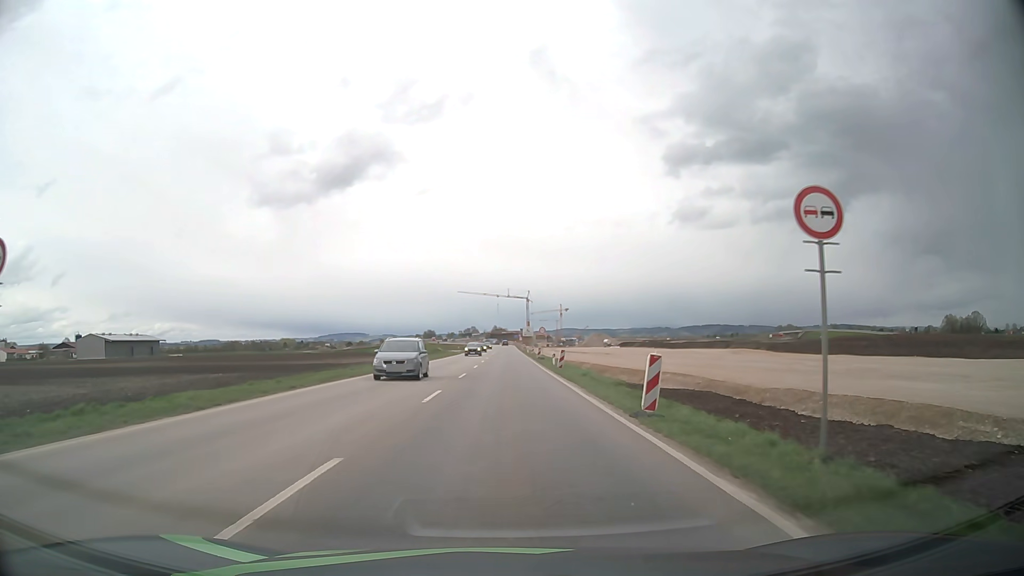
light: Day
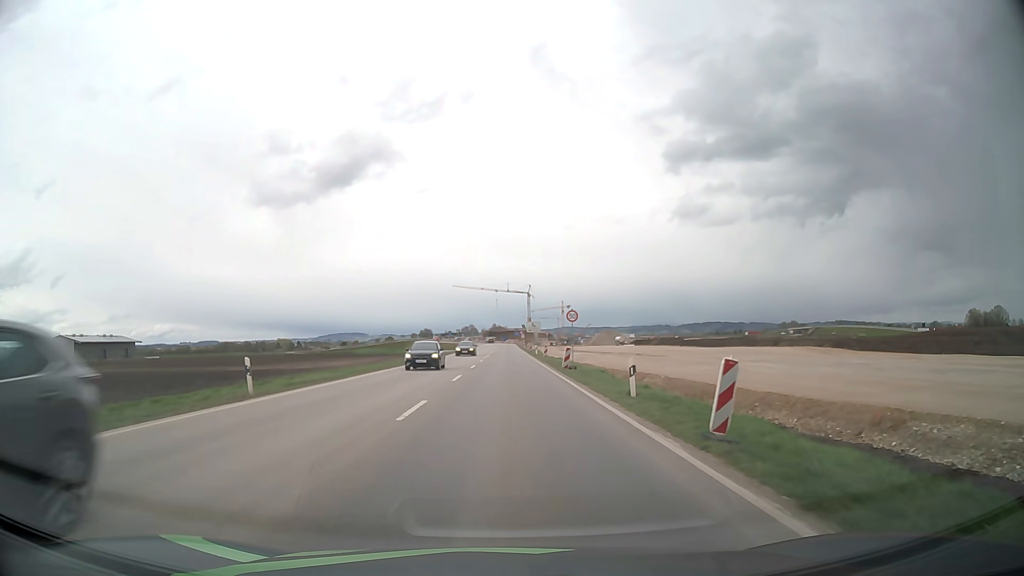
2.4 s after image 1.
(0.0, +27.9) m; 0°
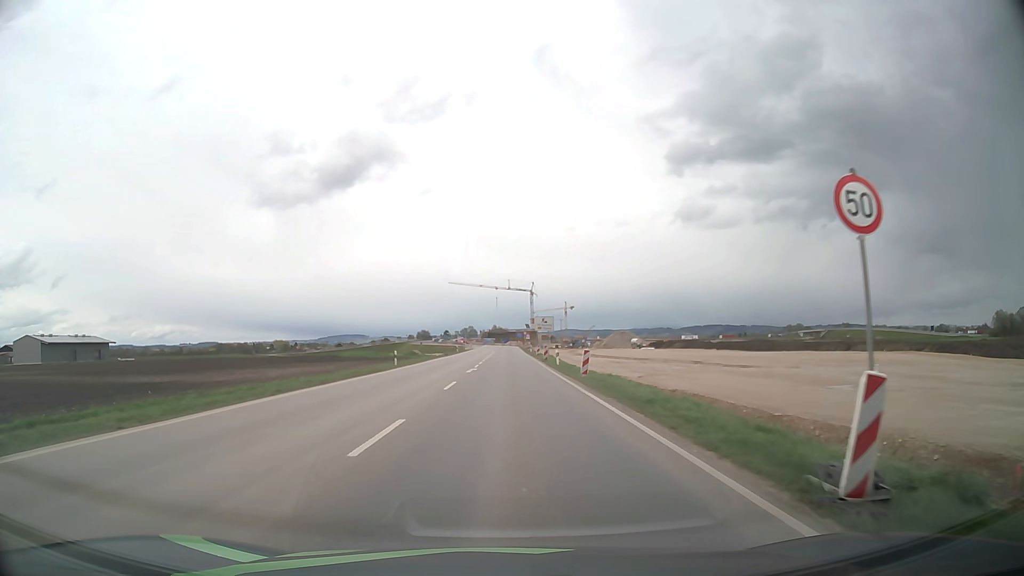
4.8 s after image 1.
(-0.1, +27.7) m; 0°
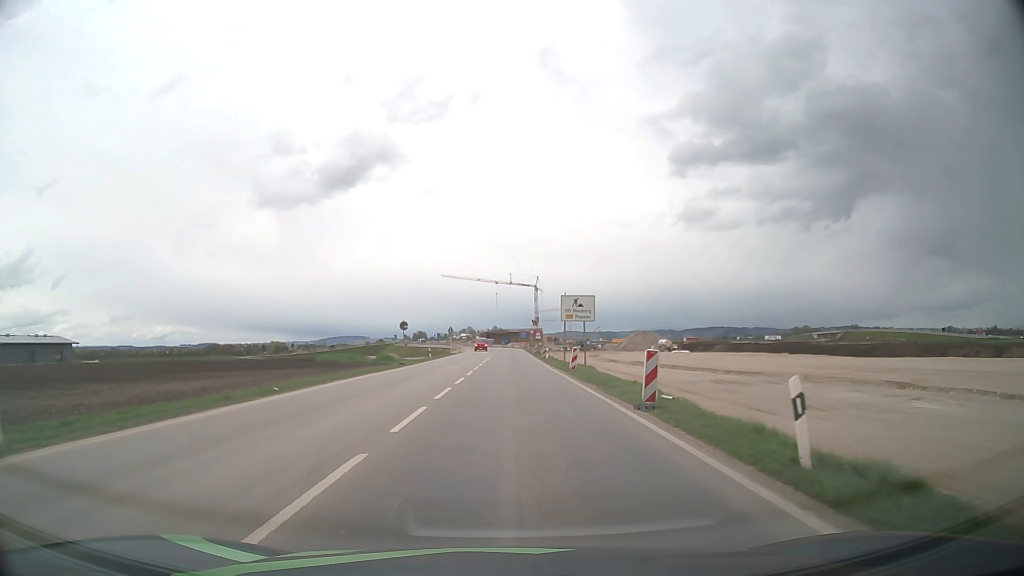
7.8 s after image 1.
(-0.1, +34.5) m; 0°
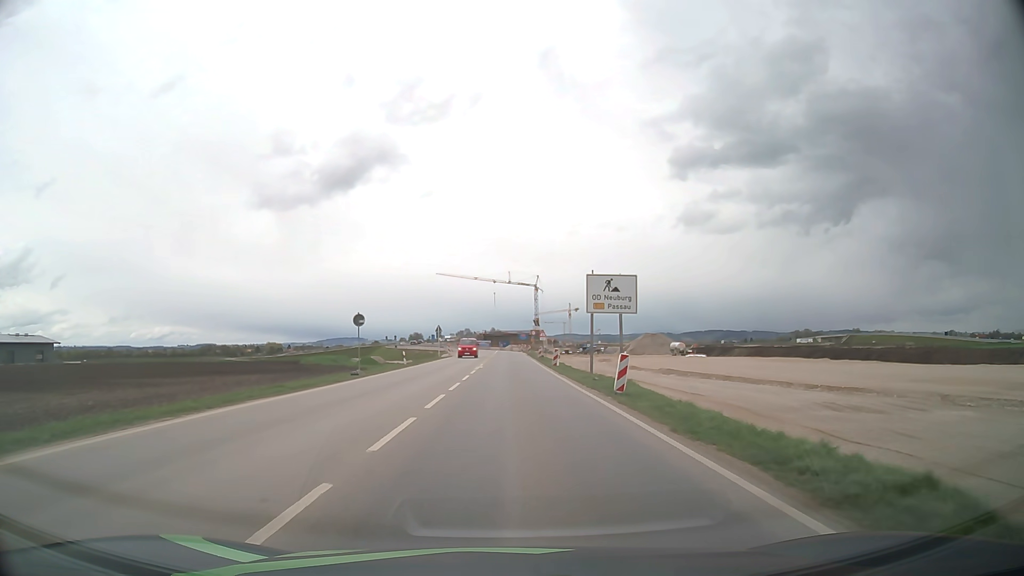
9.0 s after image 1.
(0.0, +13.8) m; 0°
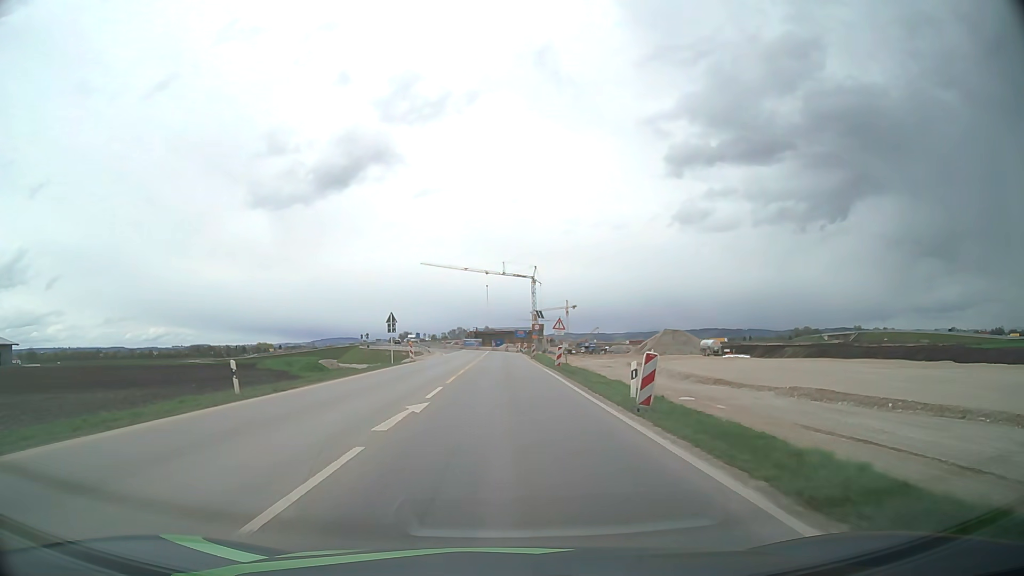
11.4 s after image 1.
(+0.1, +27.9) m; 0°
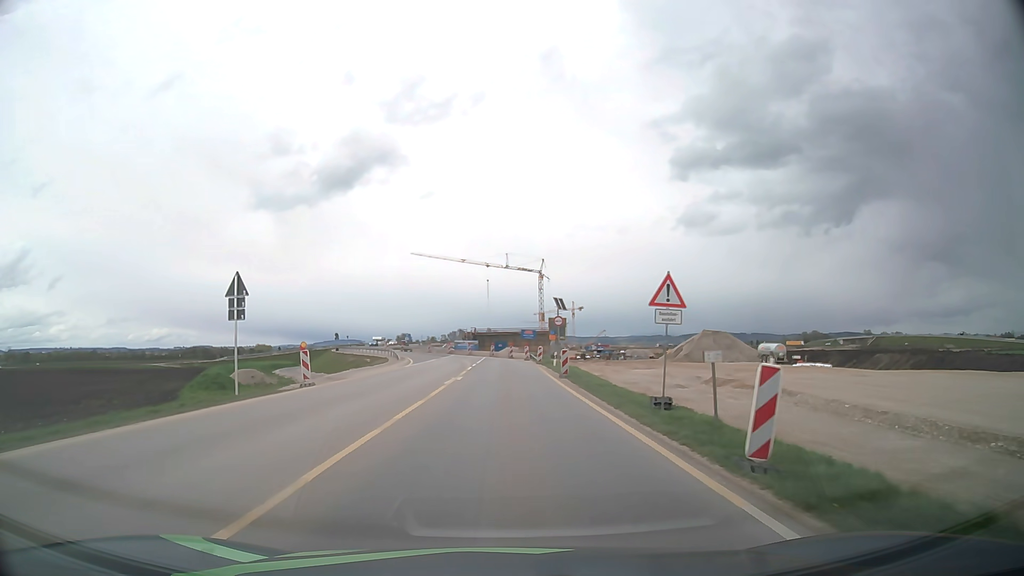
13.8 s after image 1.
(+0.1, +28.1) m; 0°
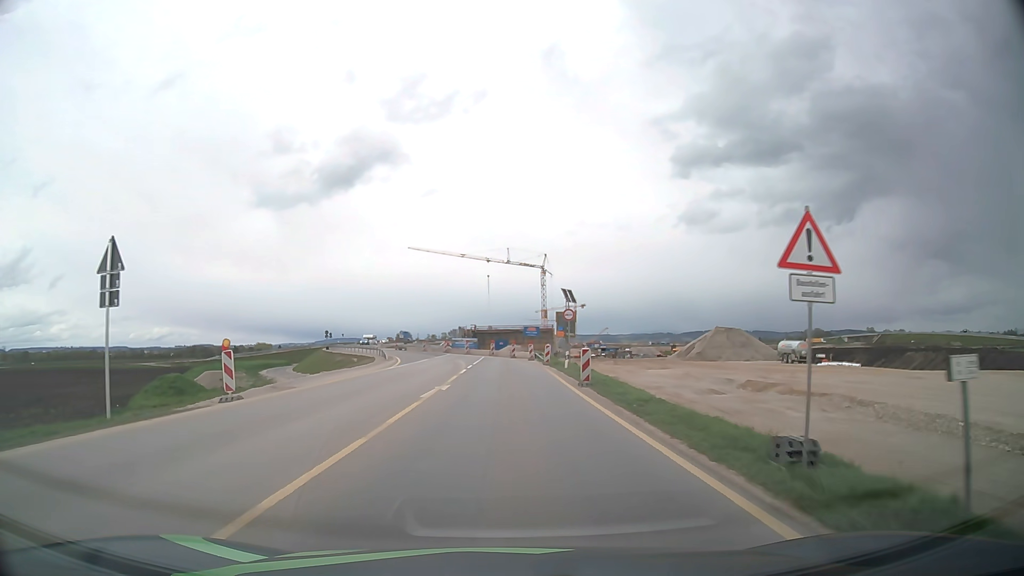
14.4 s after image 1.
(0.0, +7.0) m; 0°
(0, +10) (0, +20) (0, +30) (-1, +40) (-2, +50) (-4, +60) (-7, +69) (-10, +79) (-14, +88) (-18, +97) m
